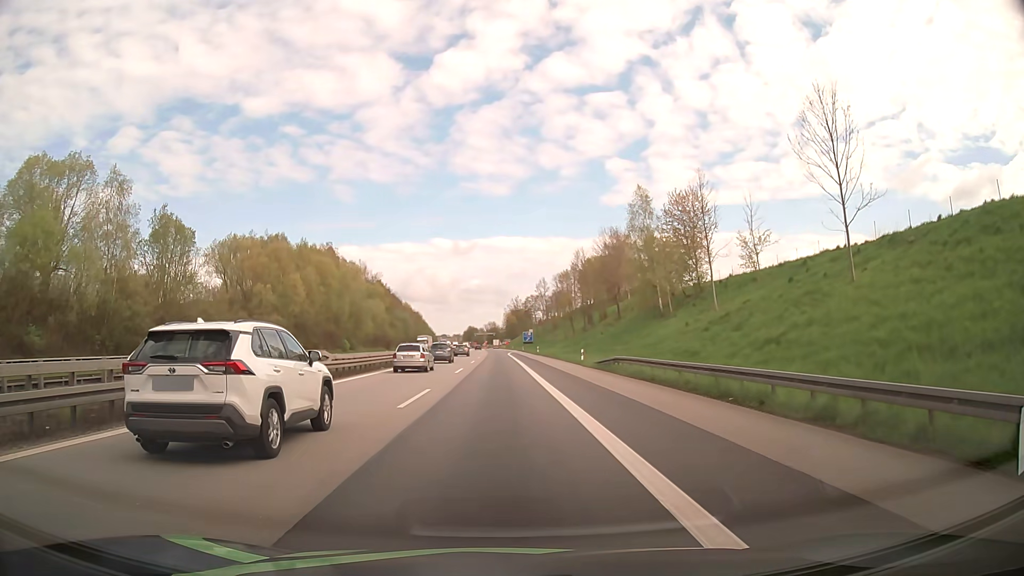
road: motorway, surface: asphalt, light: Day
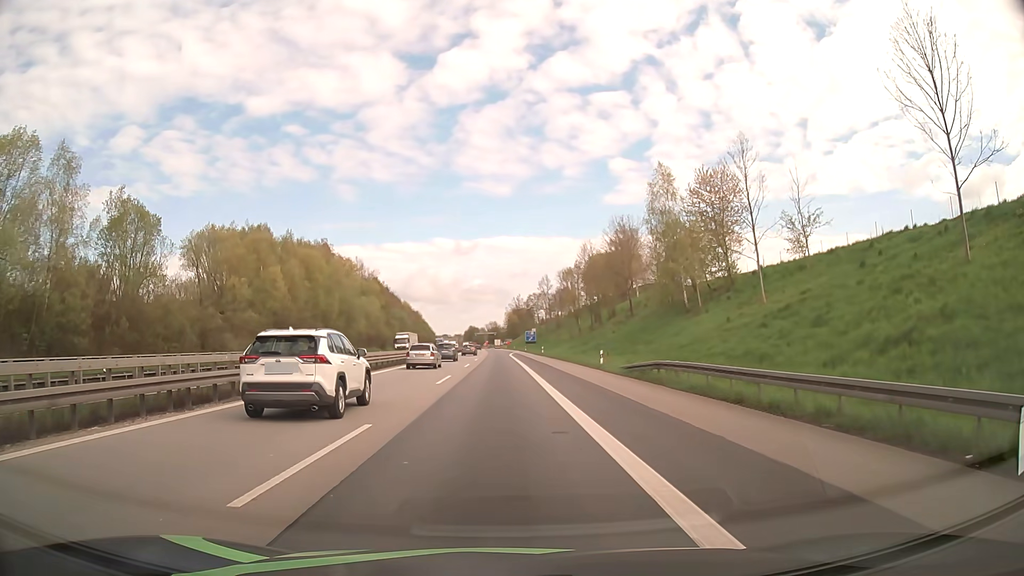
(0.0, +9.3) m; 0°
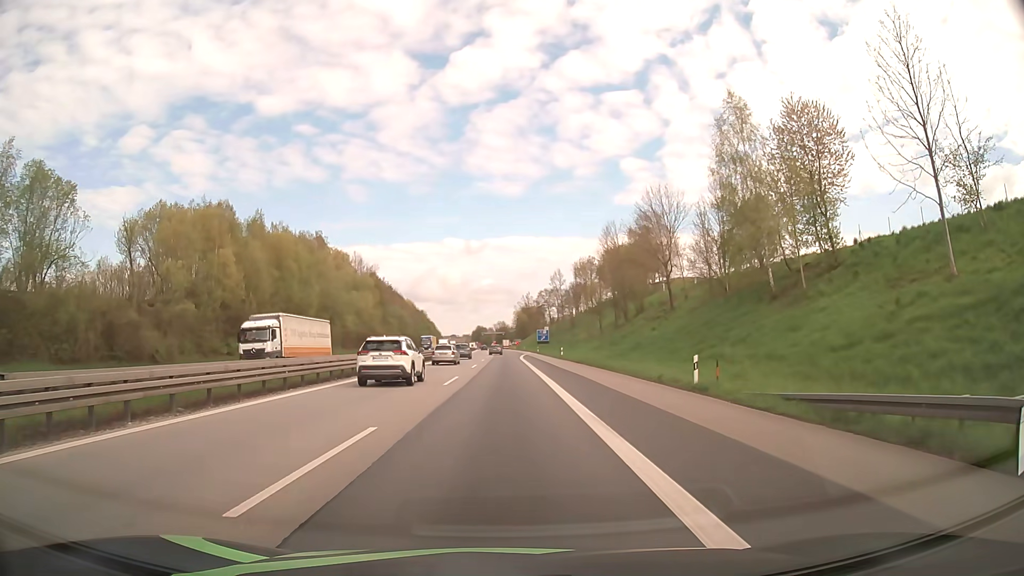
(-0.2, +18.5) m; -1°
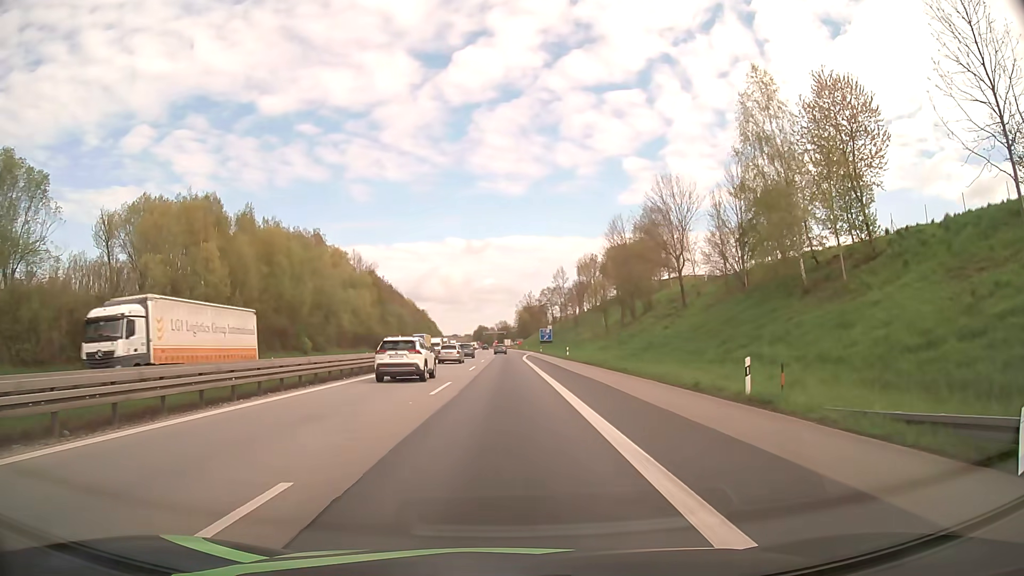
(0.0, +4.6) m; 0°
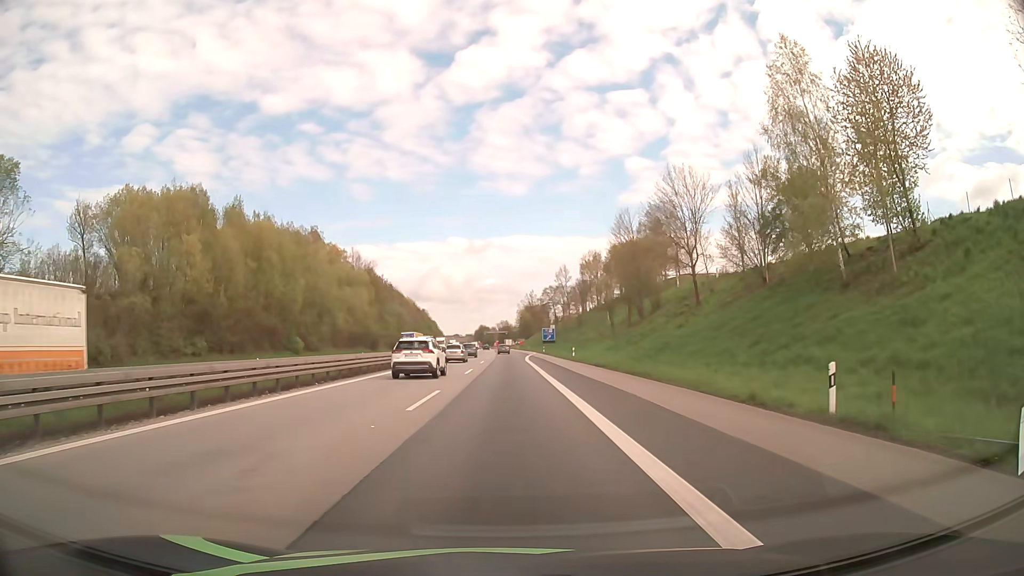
(0.0, +4.6) m; 0°
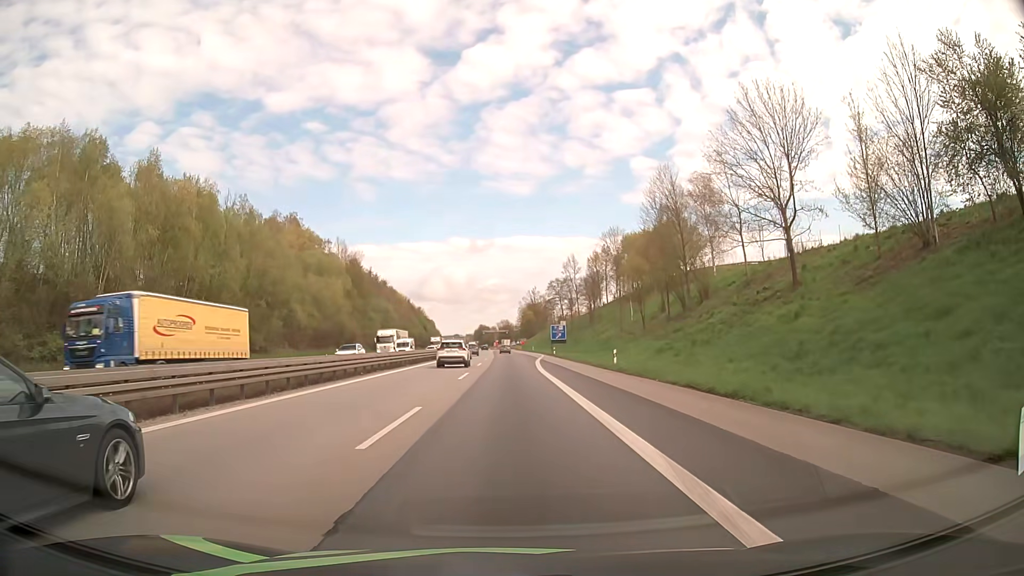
(+0.1, +23.4) m; 0°
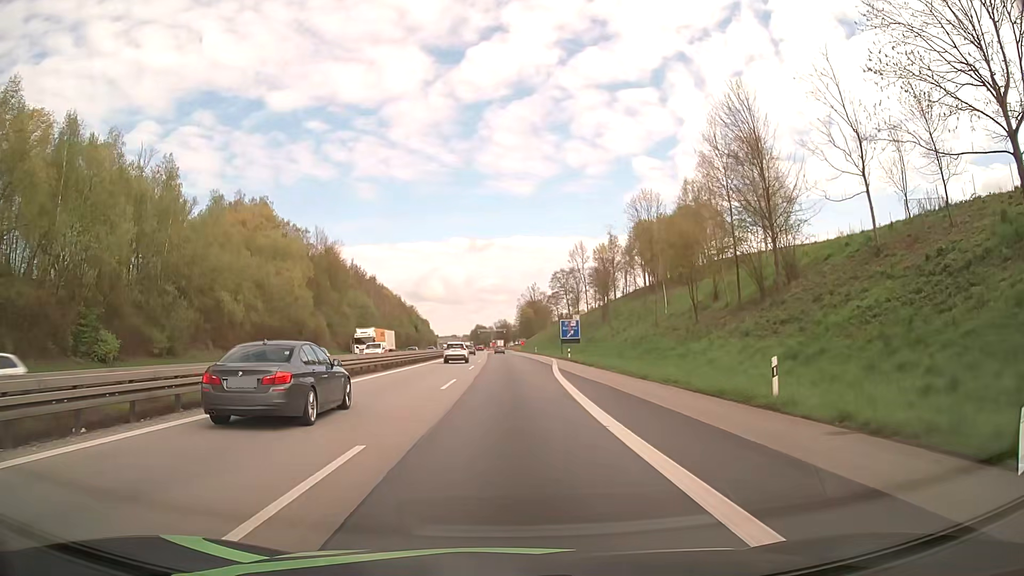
(+0.1, +23.9) m; 0°
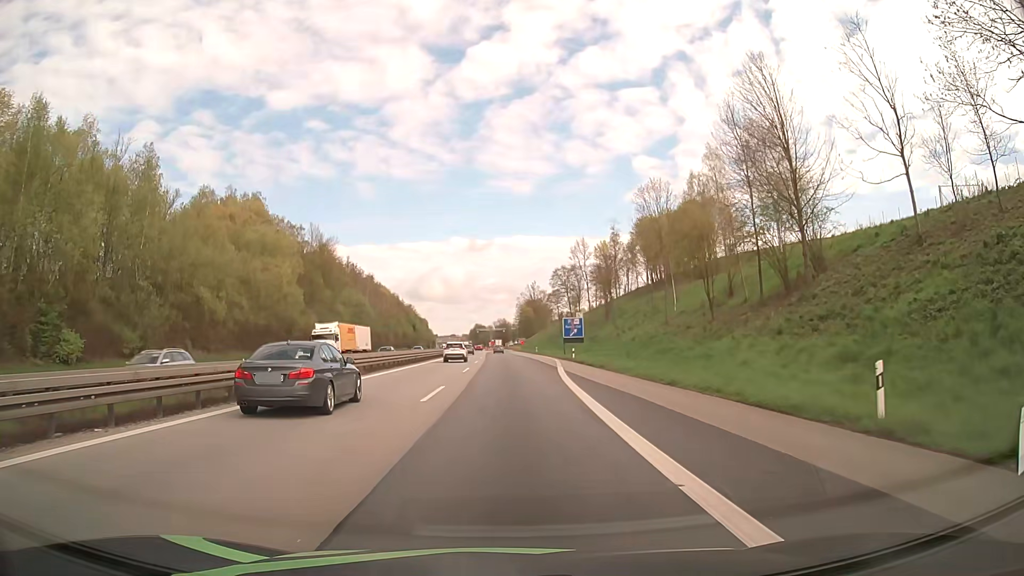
(0.0, +4.8) m; 0°
(0, +10) (0, +20) (0, +30) (0, +40) (0, +50) (-1, +60) (-1, +70) (-1, +80) (-1, +90) (-1, +100) m
